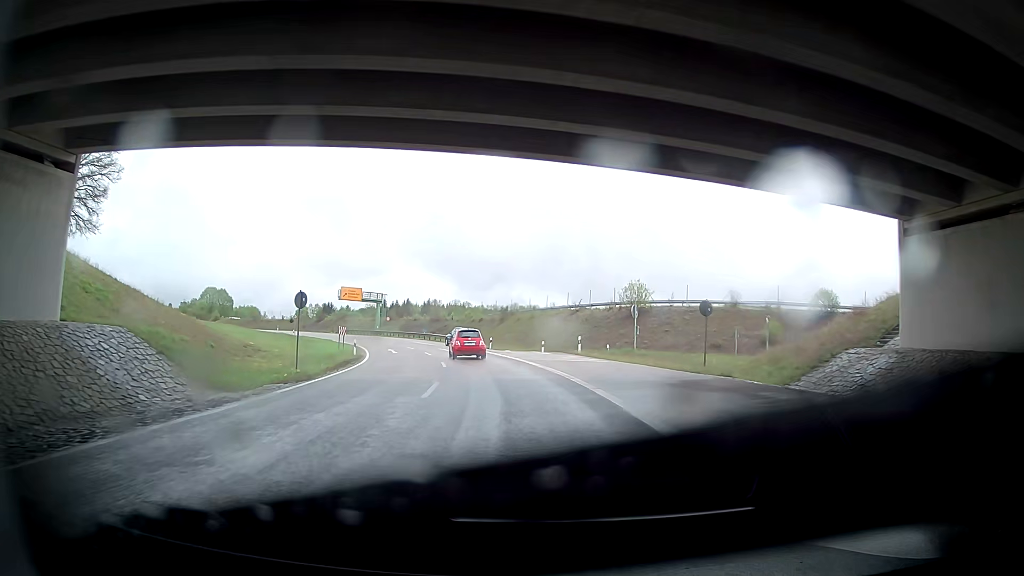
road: trunk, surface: asphalt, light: Day
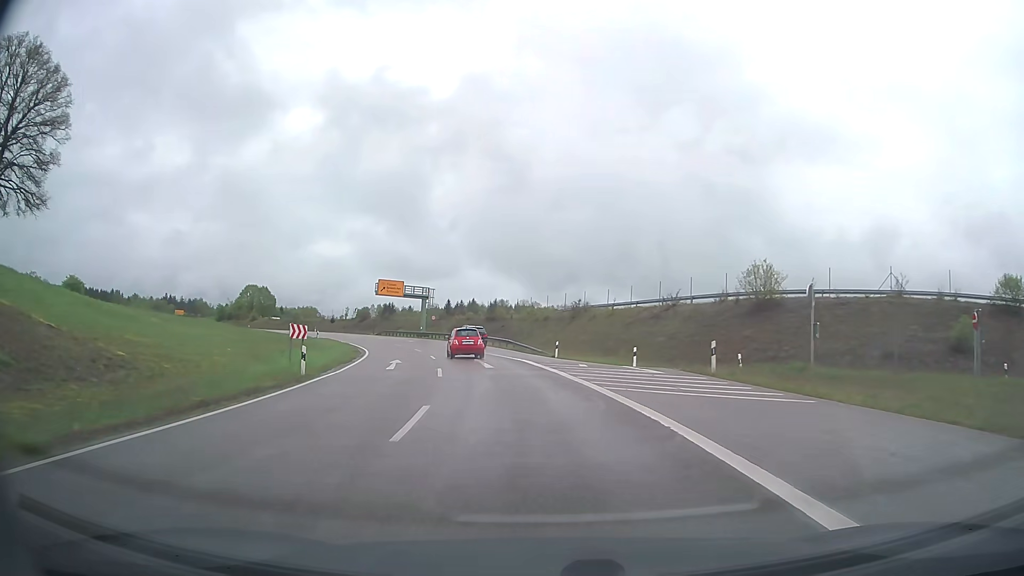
(-0.6, +17.9) m; -6°
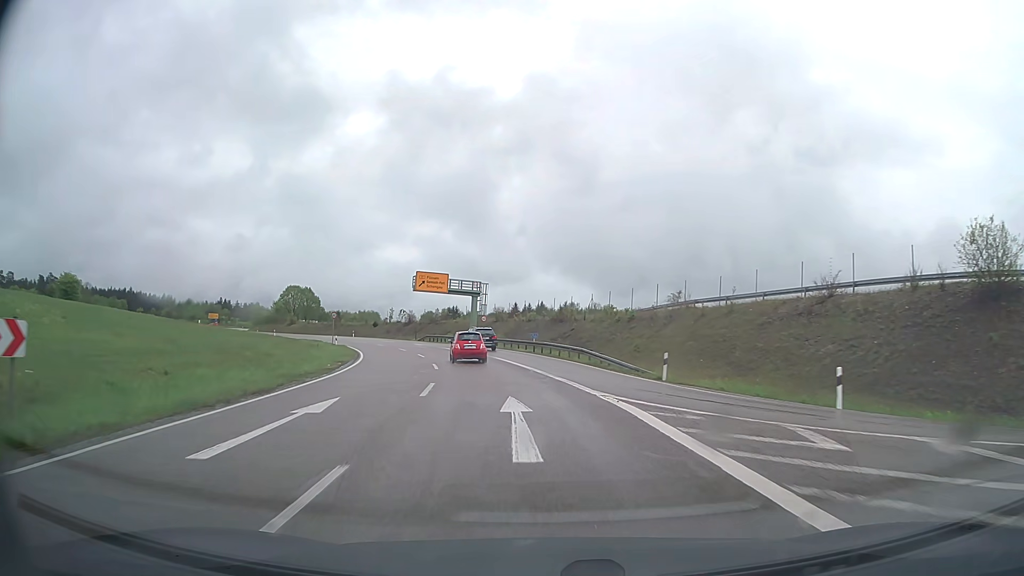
(-1.3, +17.9) m; -7°
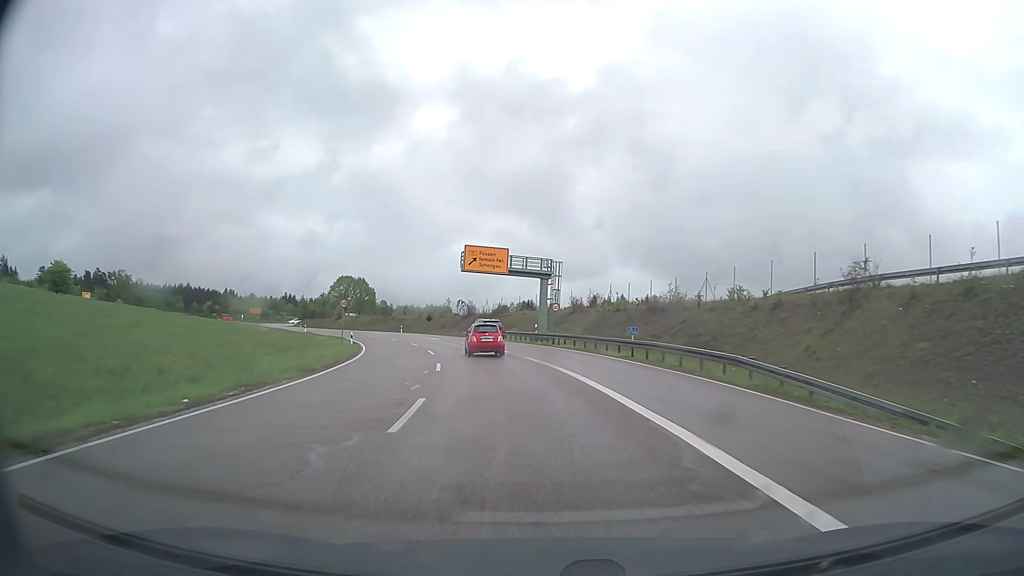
(-1.0, +18.0) m; -6°
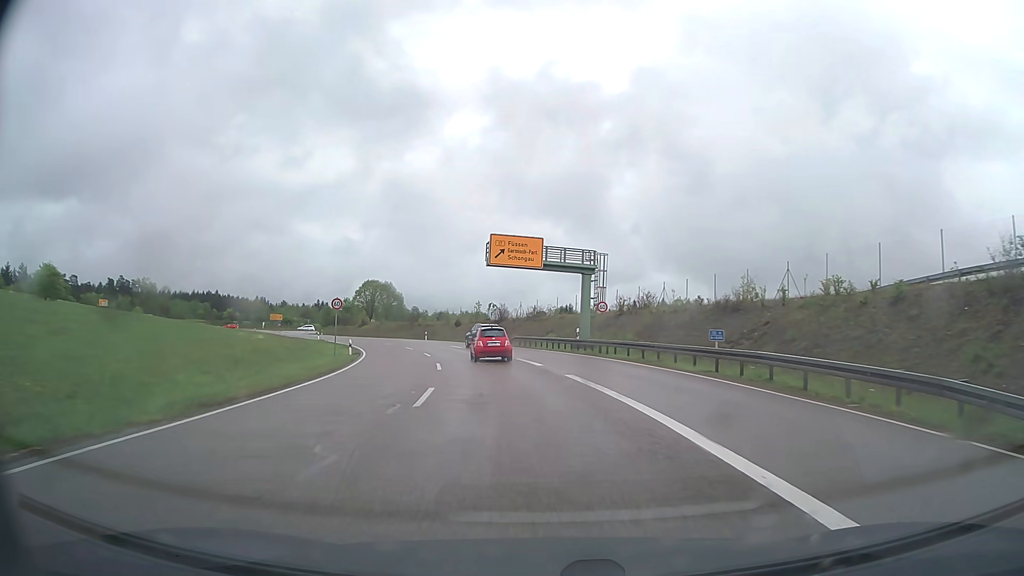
(-0.3, +9.0) m; -3°
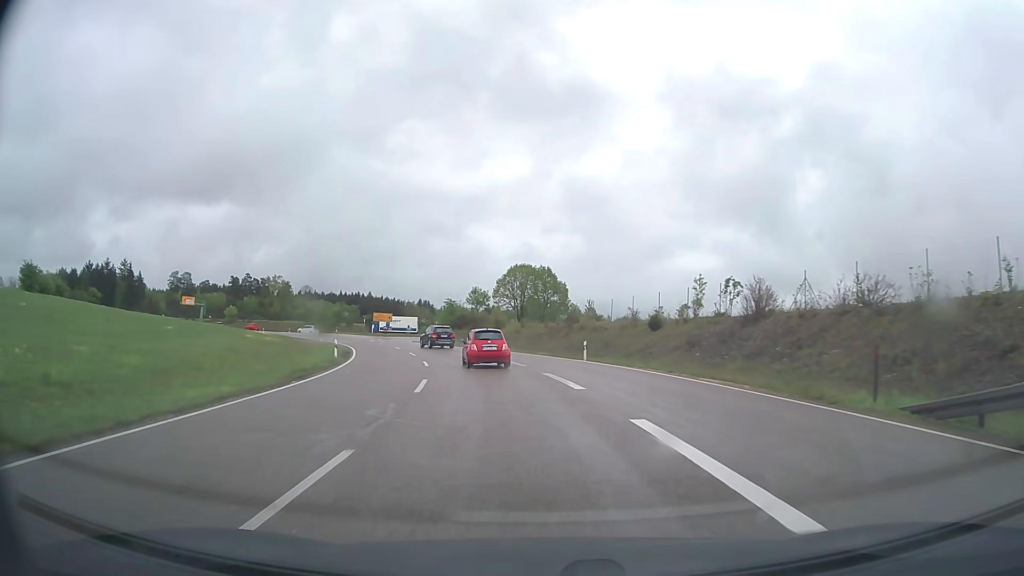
(-6.1, +44.7) m; -16°
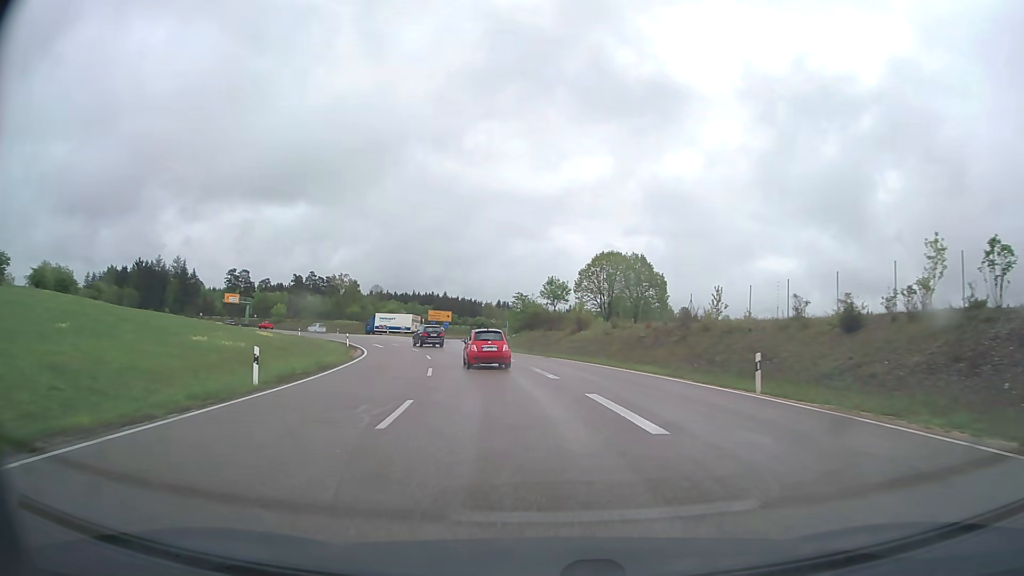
(-1.1, +18.2) m; -7°
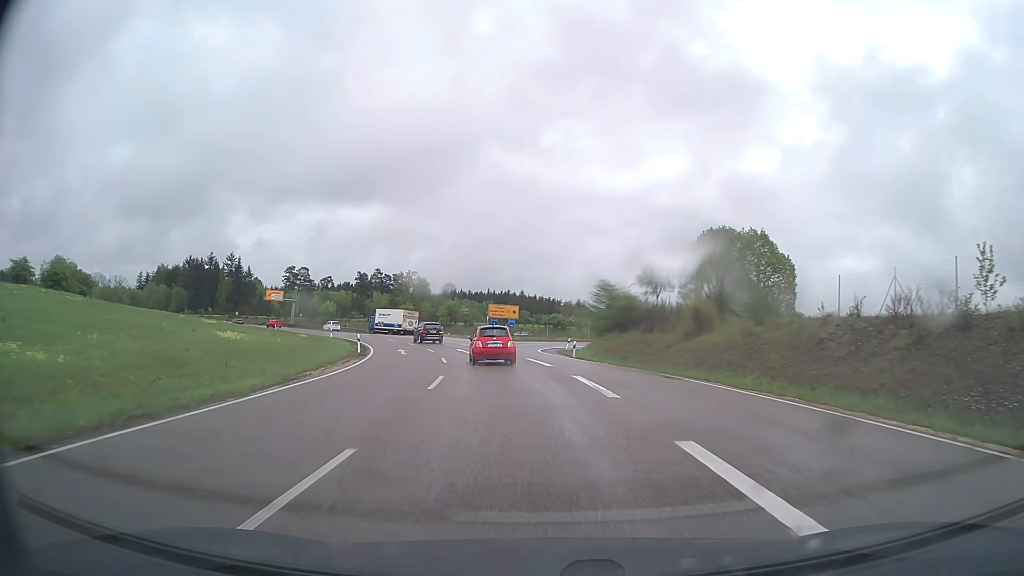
(-1.1, +18.3) m; -7°
(0, +10) (-1, +20) (-3, +30) (-5, +40) (-7, +49) (-10, +59) (-14, +68) (-18, +77) (-23, +86) (-29, +94) m
